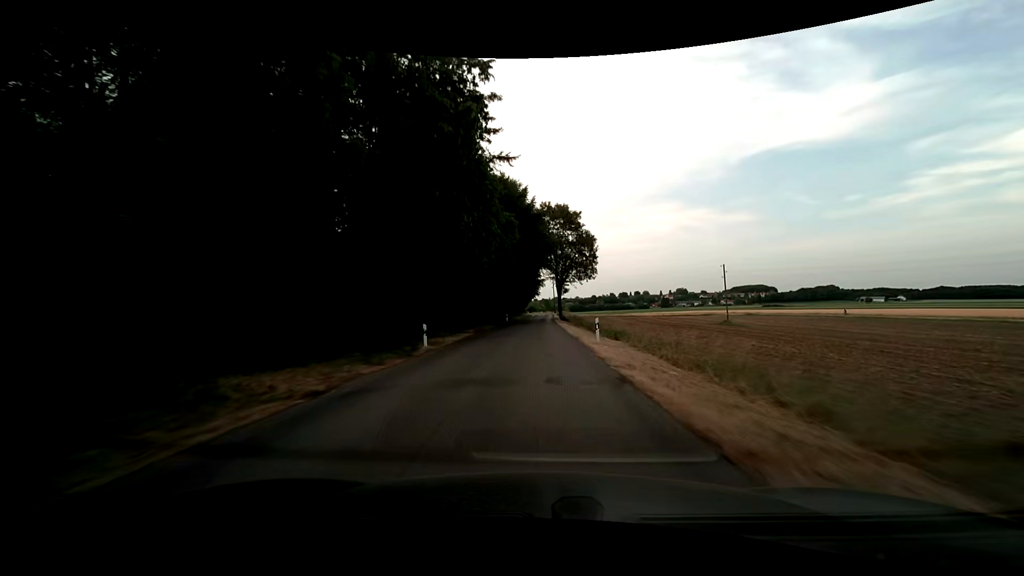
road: unclassified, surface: asphalt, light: Day
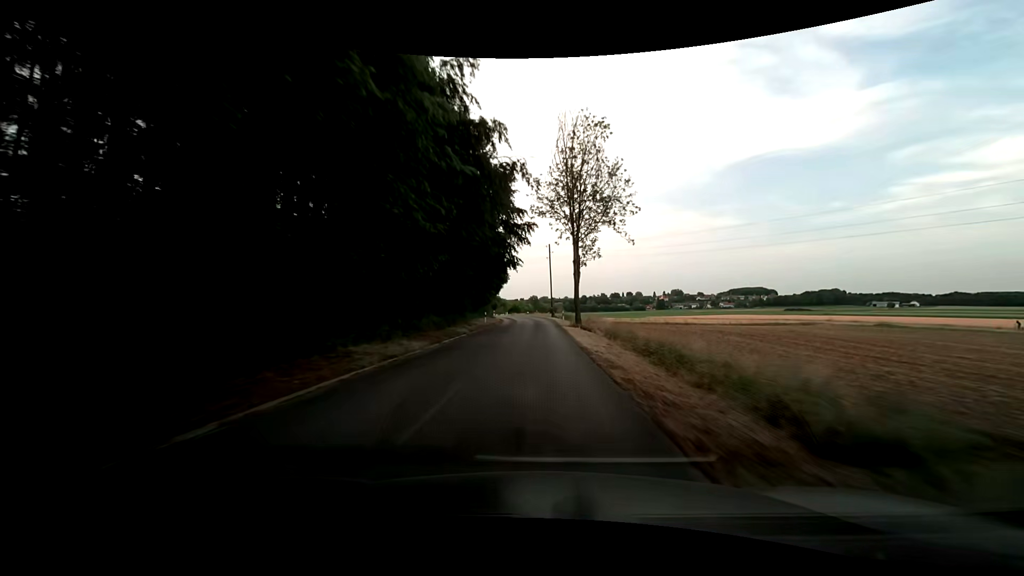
(+0.7, +74.5) m; +1°
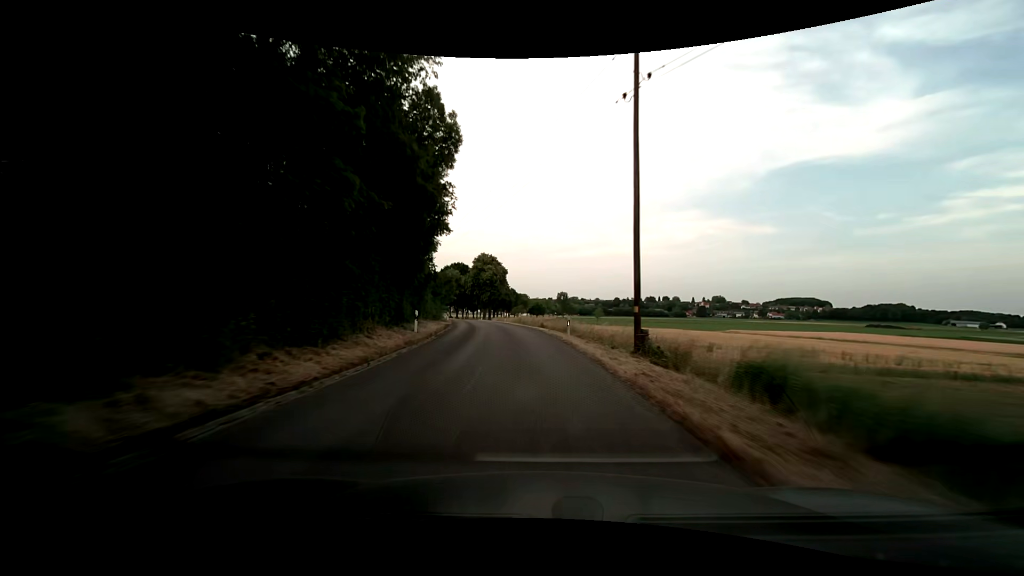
(-0.1, +57.7) m; -3°
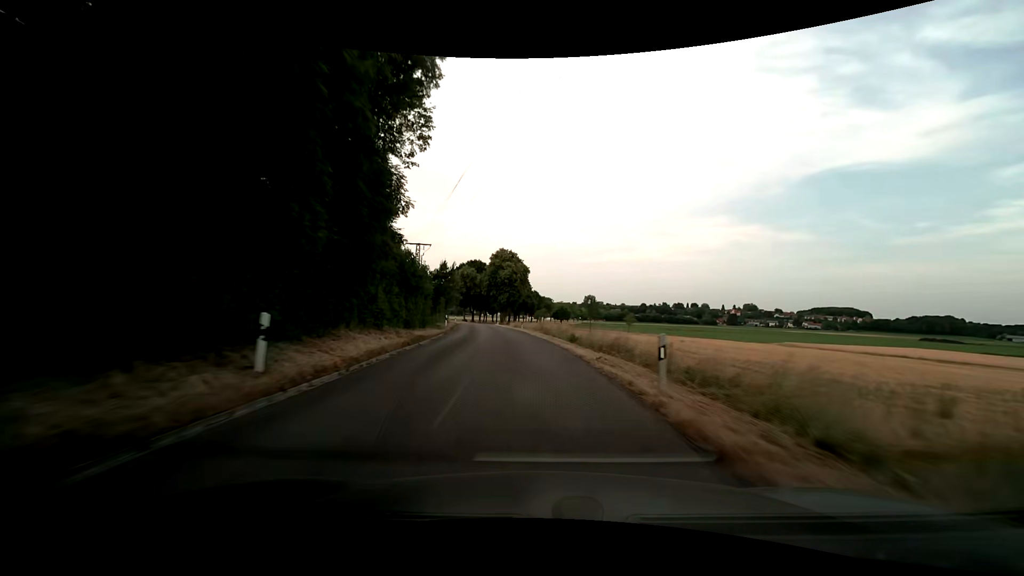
(-0.3, +14.3) m; -3°
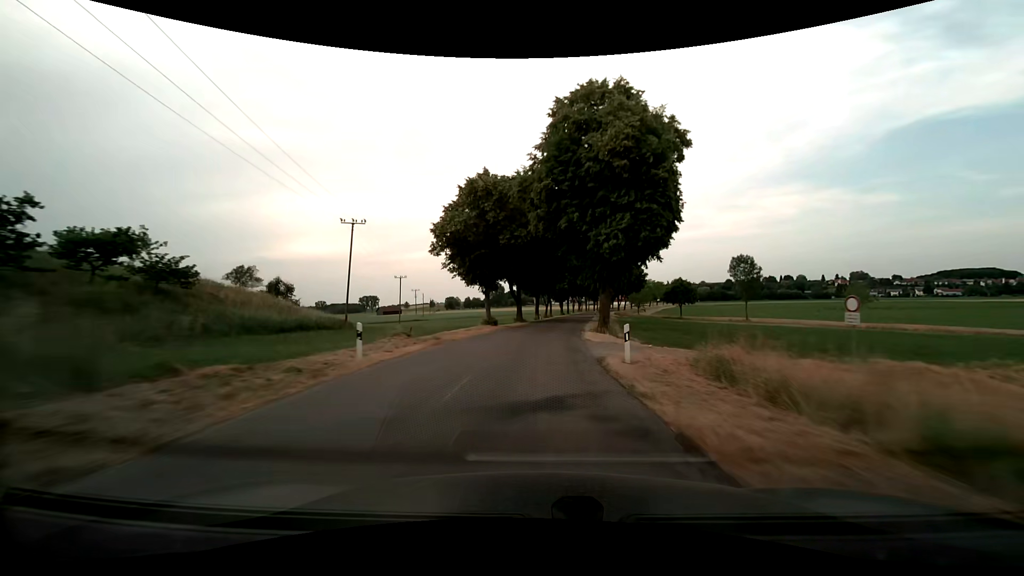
(-7.3, +72.0) m; -8°
